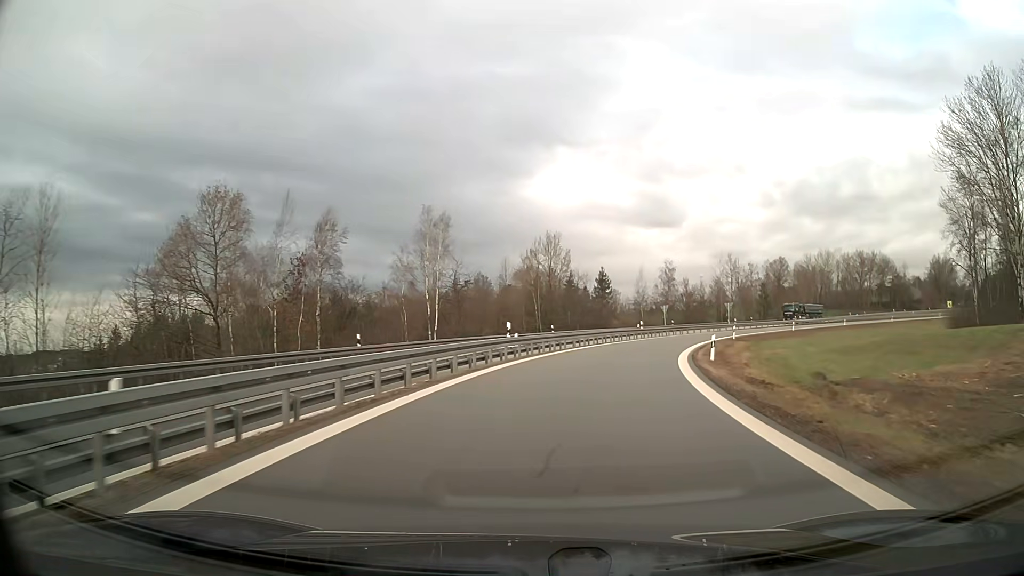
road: motorway_link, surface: asphalt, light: Day
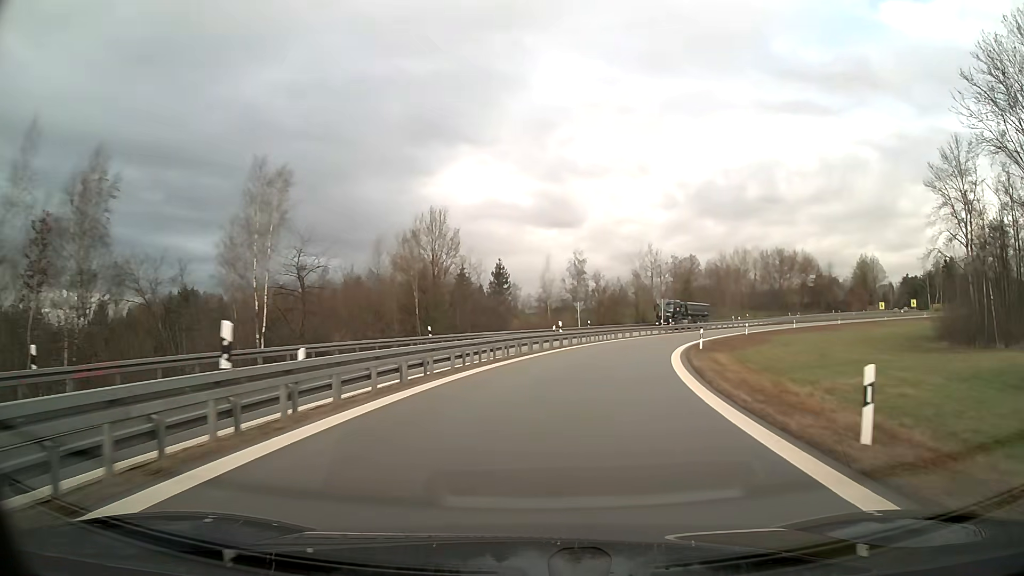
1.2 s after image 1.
(+1.3, +17.0) m; +8°
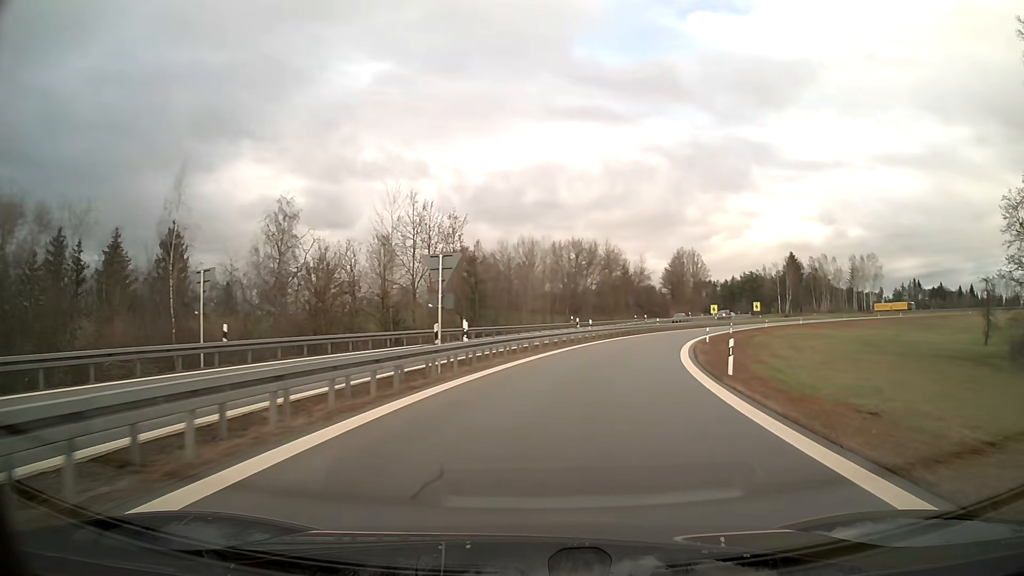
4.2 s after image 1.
(+7.6, +42.7) m; +20°
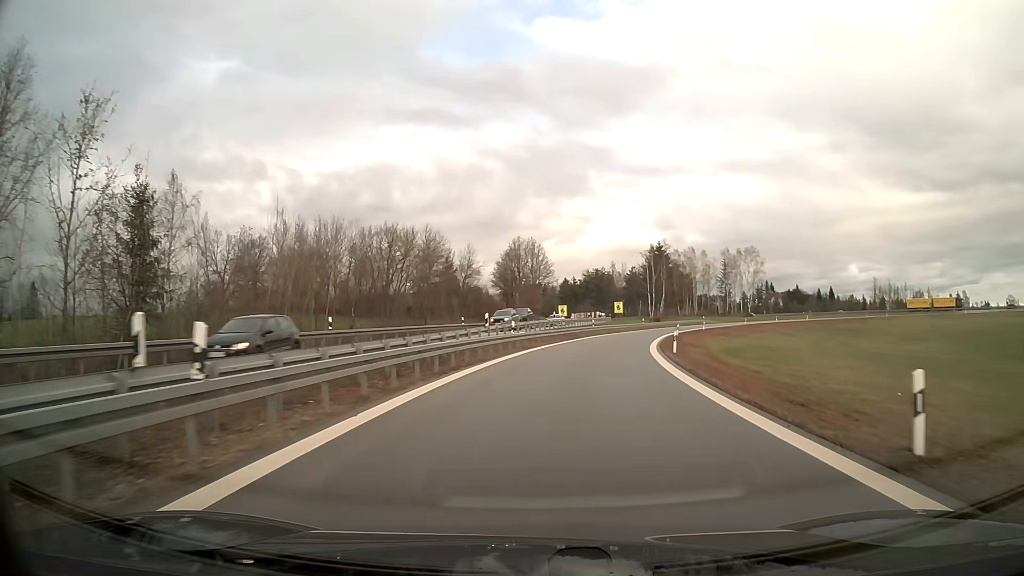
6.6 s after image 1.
(+4.7, +35.2) m; +15°
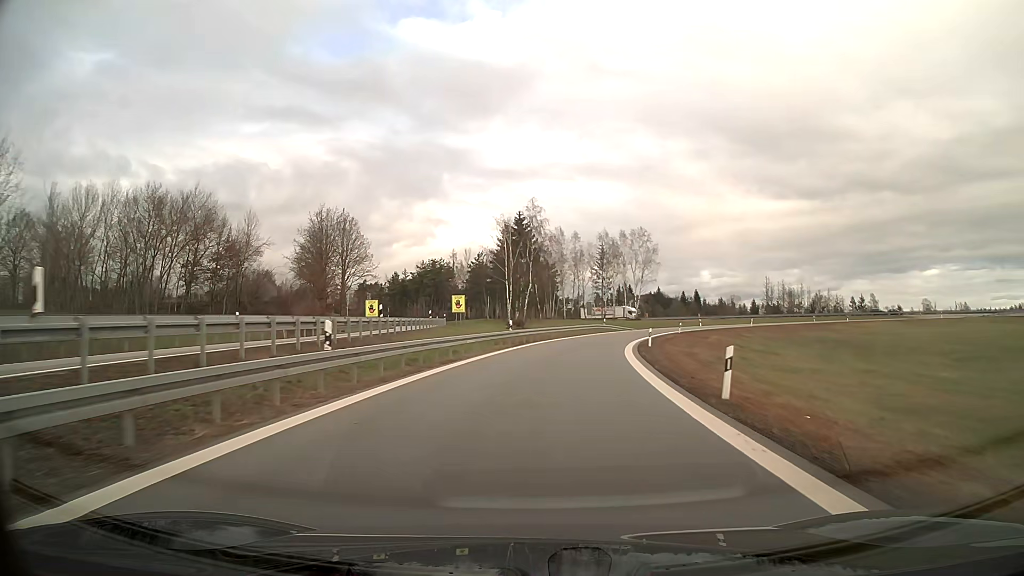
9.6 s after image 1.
(+5.6, +45.2) m; +13°
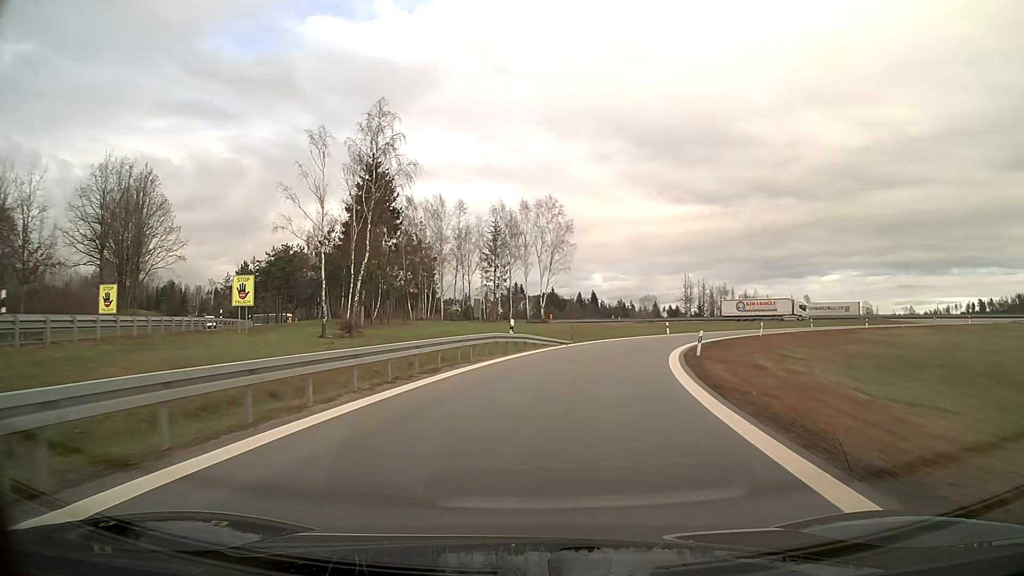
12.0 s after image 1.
(+3.0, +36.9) m; +10°
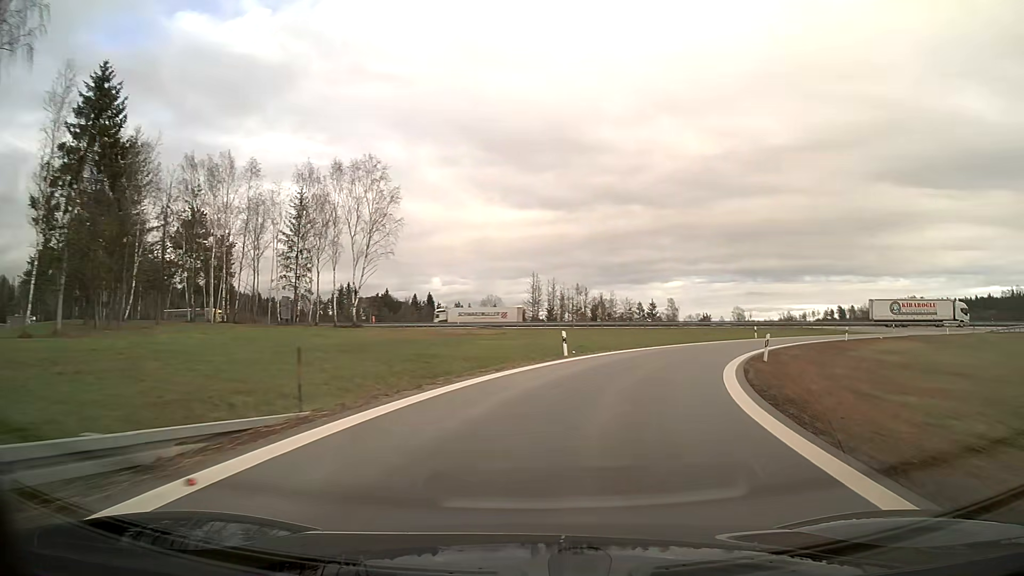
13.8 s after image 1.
(+2.8, +26.4) m; +14°
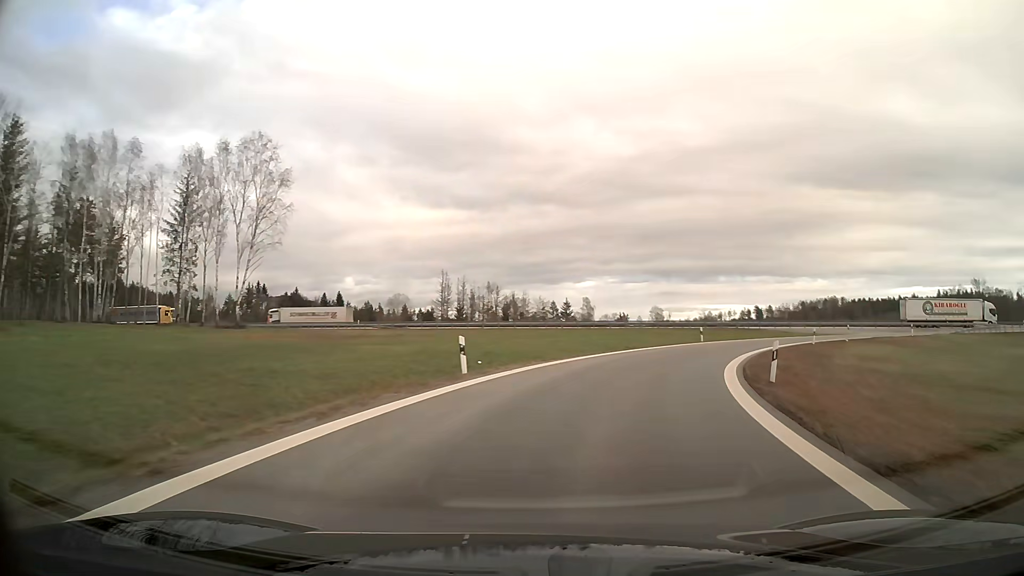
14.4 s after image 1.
(+0.6, +8.6) m; +8°
